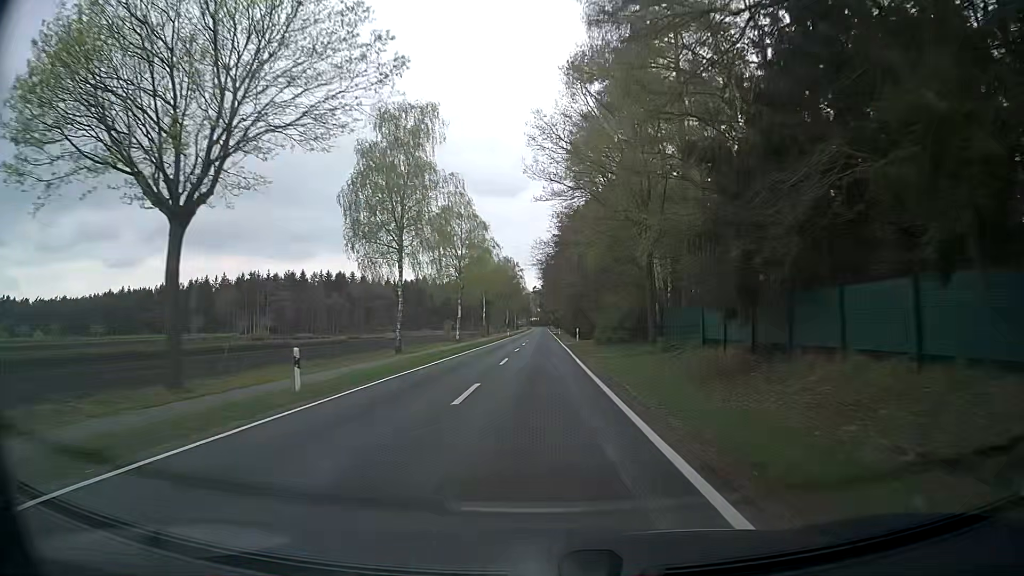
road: secondary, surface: asphalt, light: Day
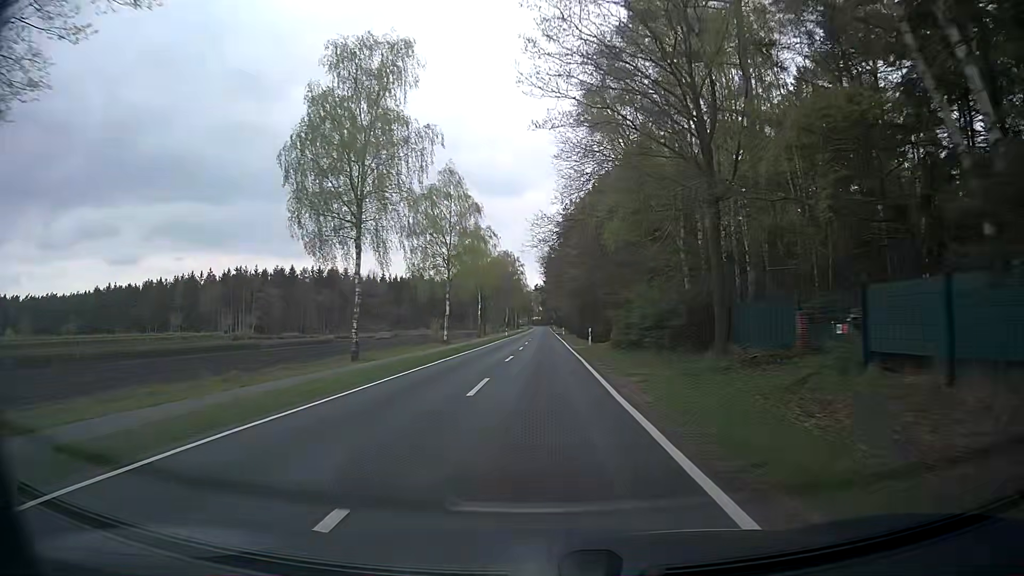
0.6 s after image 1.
(0.0, +10.8) m; 0°
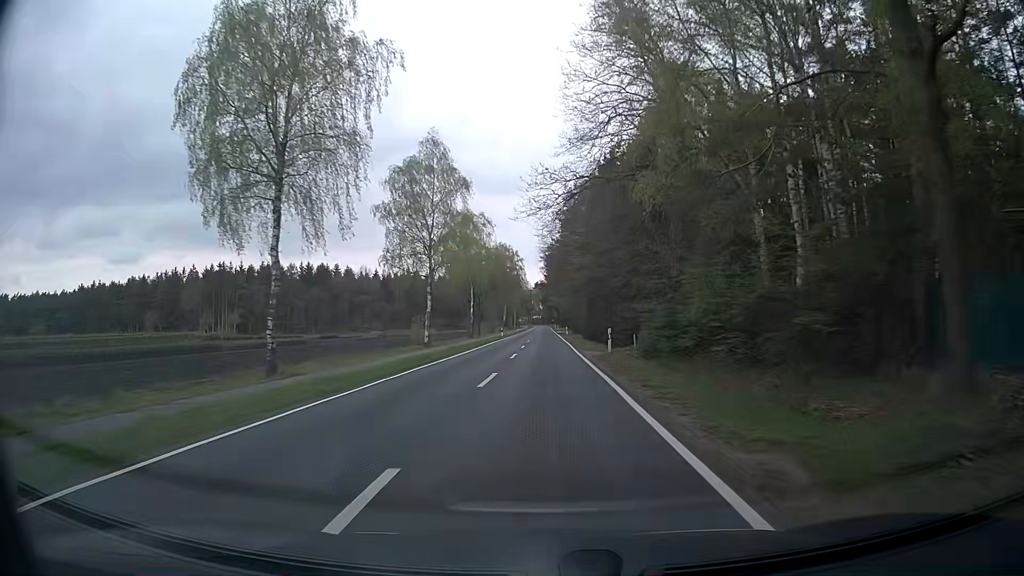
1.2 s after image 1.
(0.0, +10.8) m; 0°
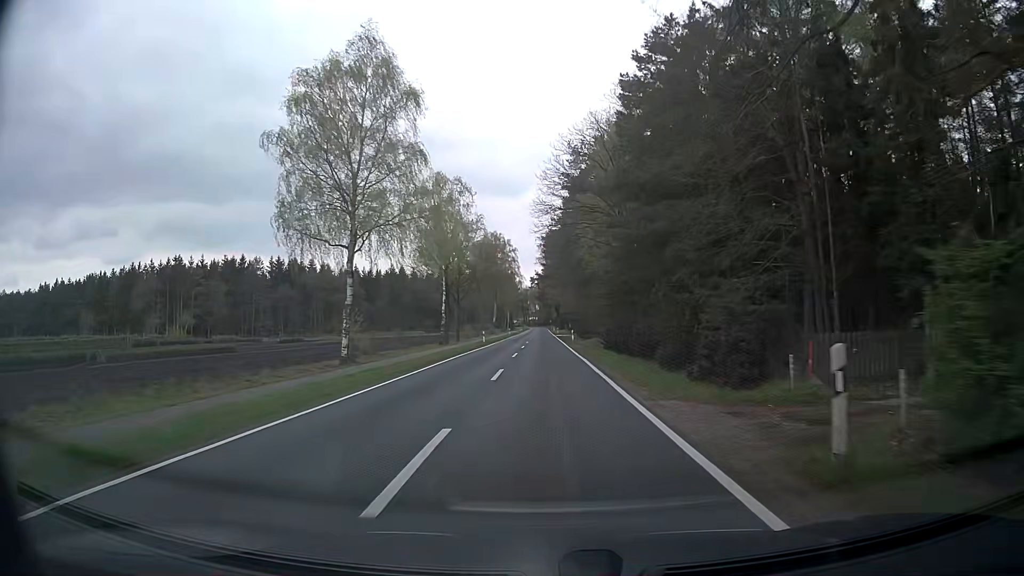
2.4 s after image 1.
(0.0, +21.6) m; 0°
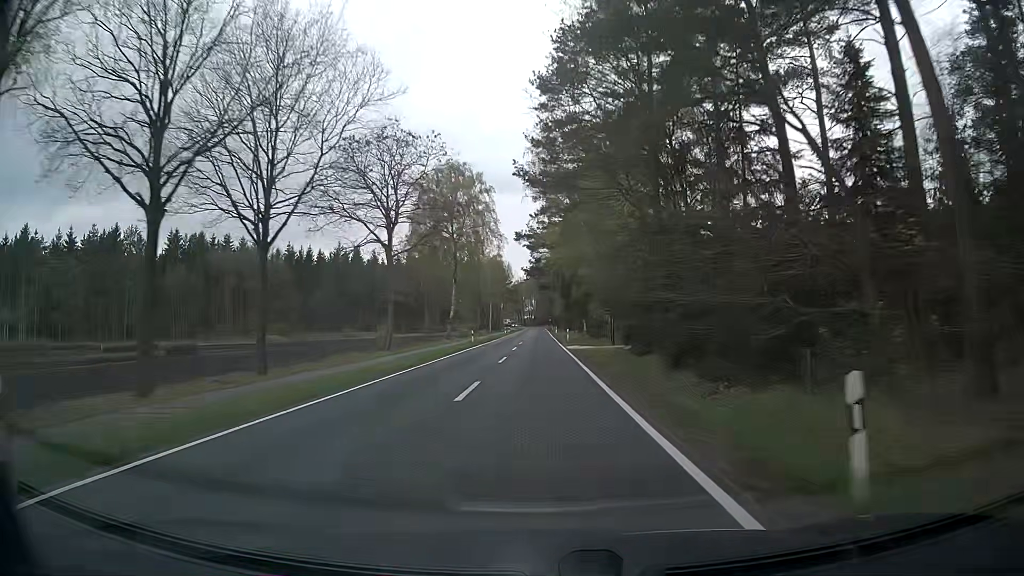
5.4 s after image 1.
(+0.1, +53.8) m; 0°
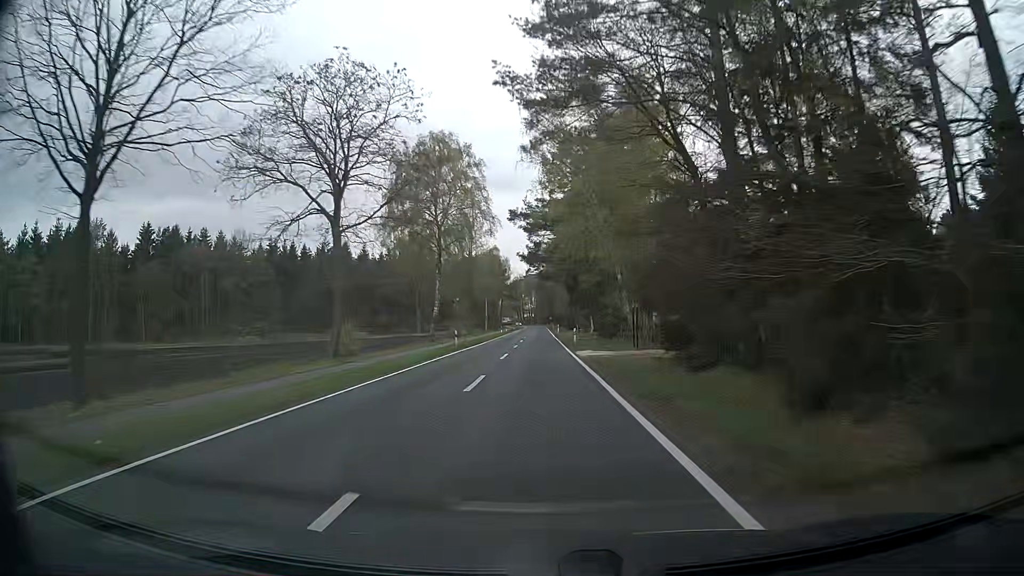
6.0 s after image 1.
(0.0, +10.8) m; 0°
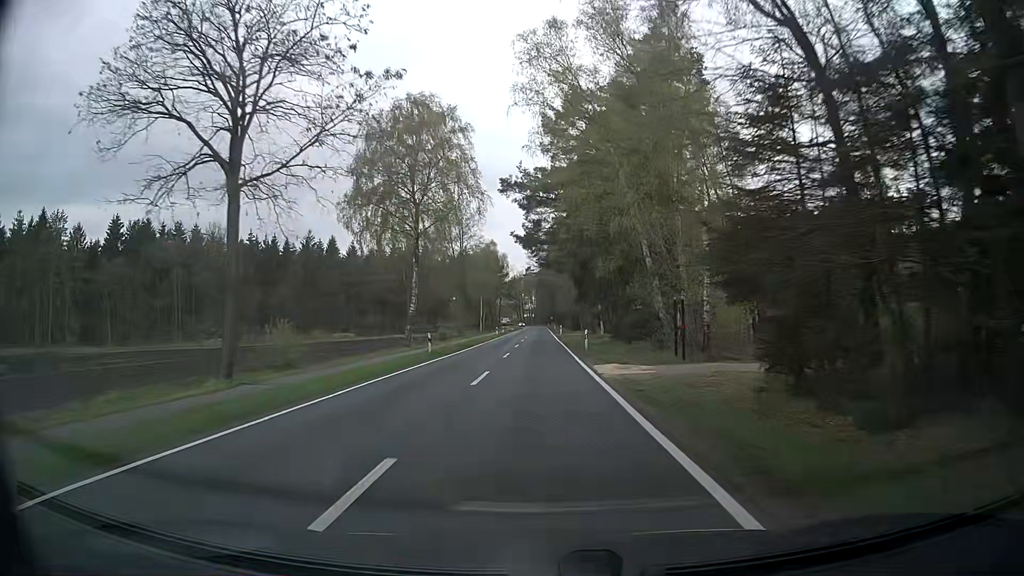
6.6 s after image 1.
(0.0, +10.8) m; 0°
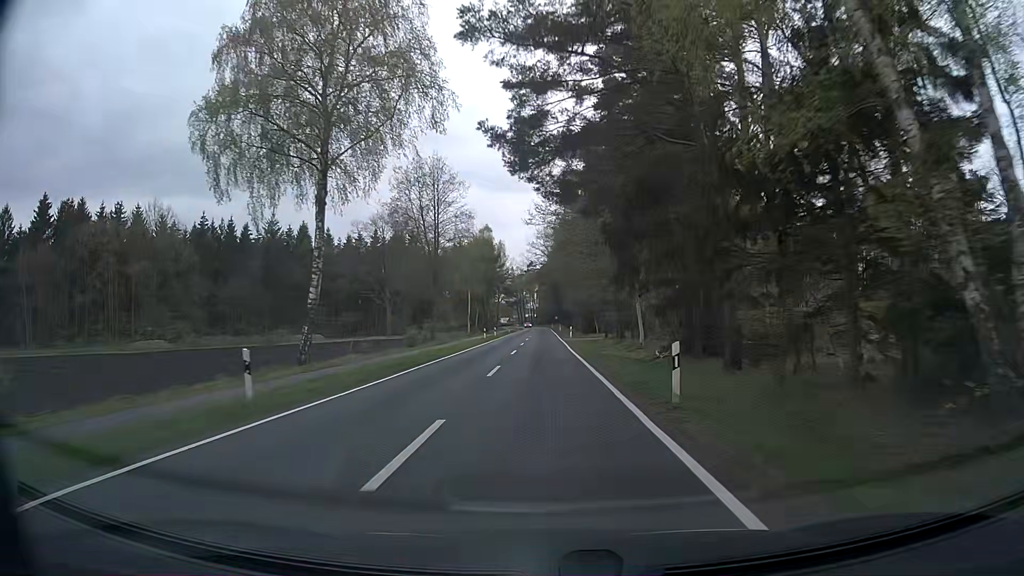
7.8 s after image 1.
(-0.1, +21.5) m; 0°
(0, +10) (0, +20) (0, +30) (0, +40) (0, +50) (0, +60) (0, +70) (0, +80) (0, +90) (0, +100) m
